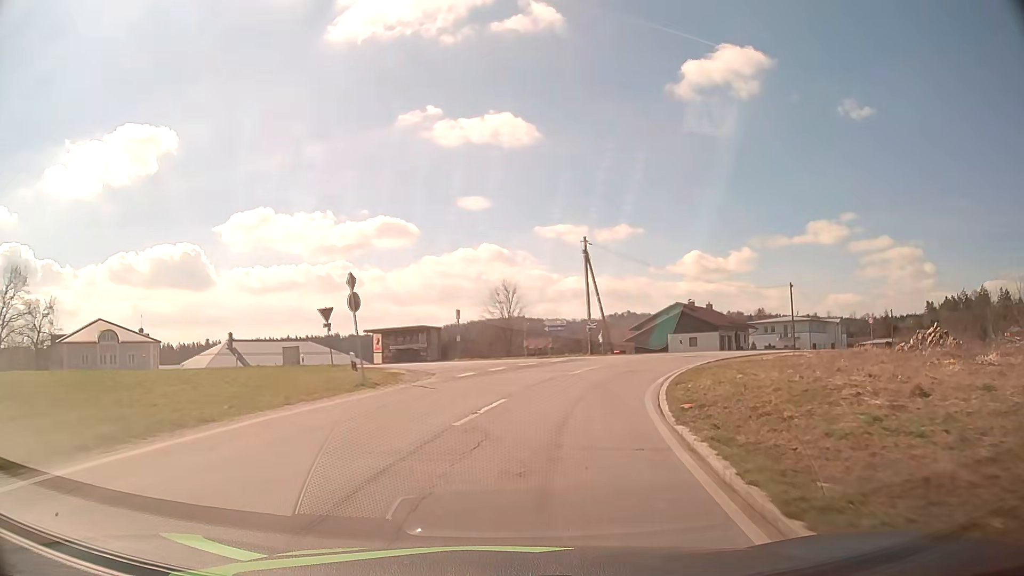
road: tertiary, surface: asphalt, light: Day
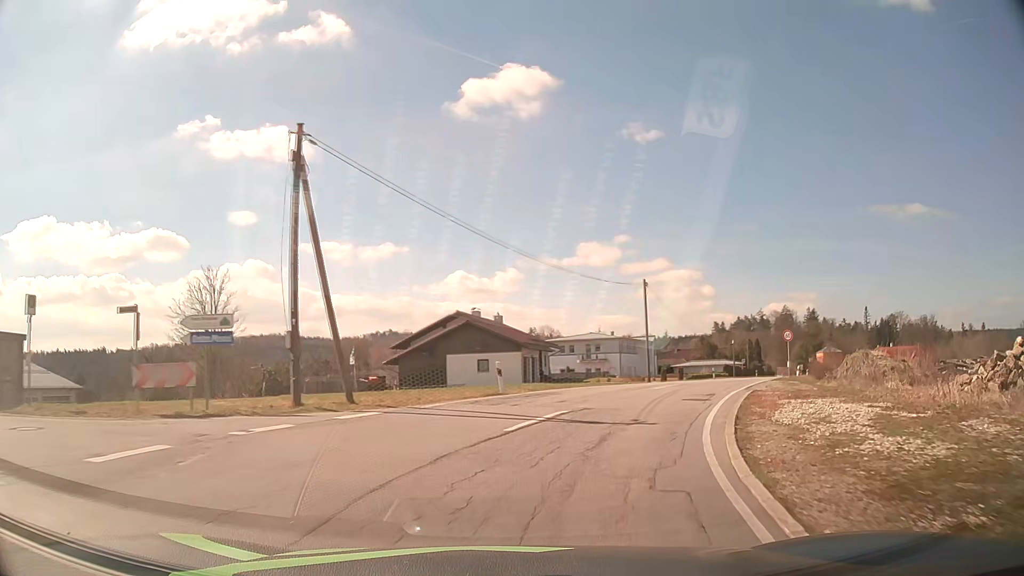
(+3.7, +22.4) m; +20°
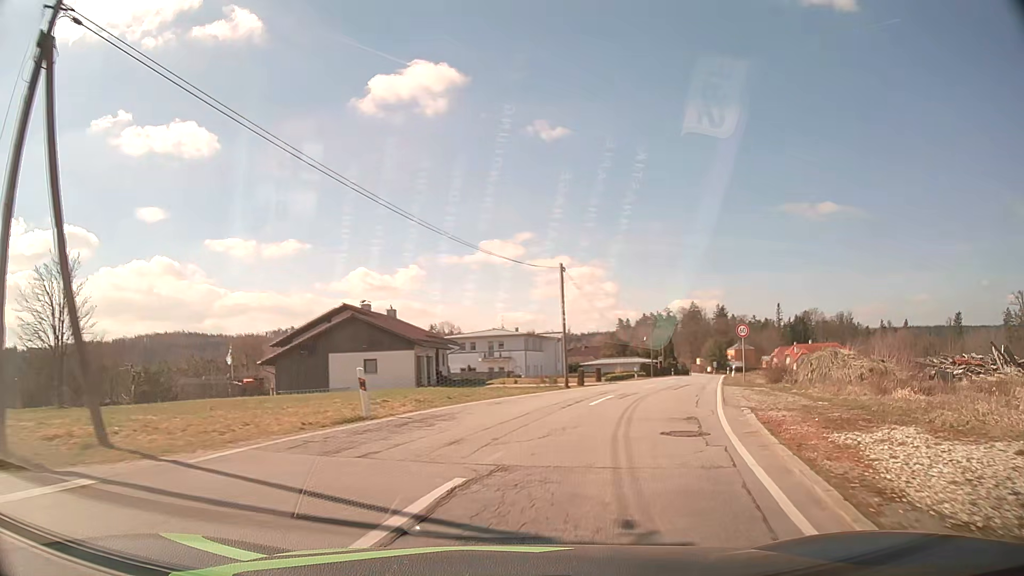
(+0.5, +7.3) m; +8°
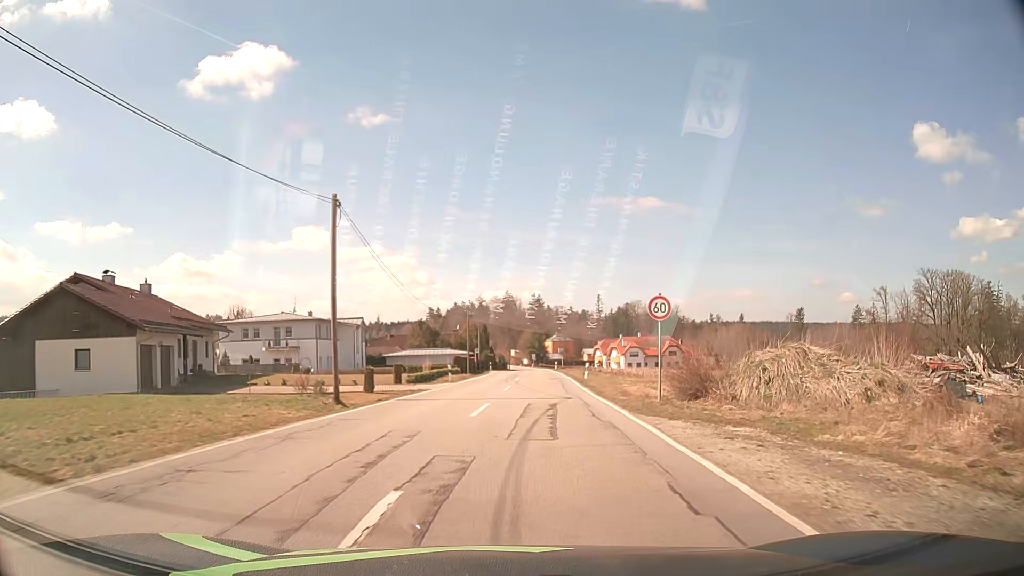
(+2.4, +14.3) m; +17°
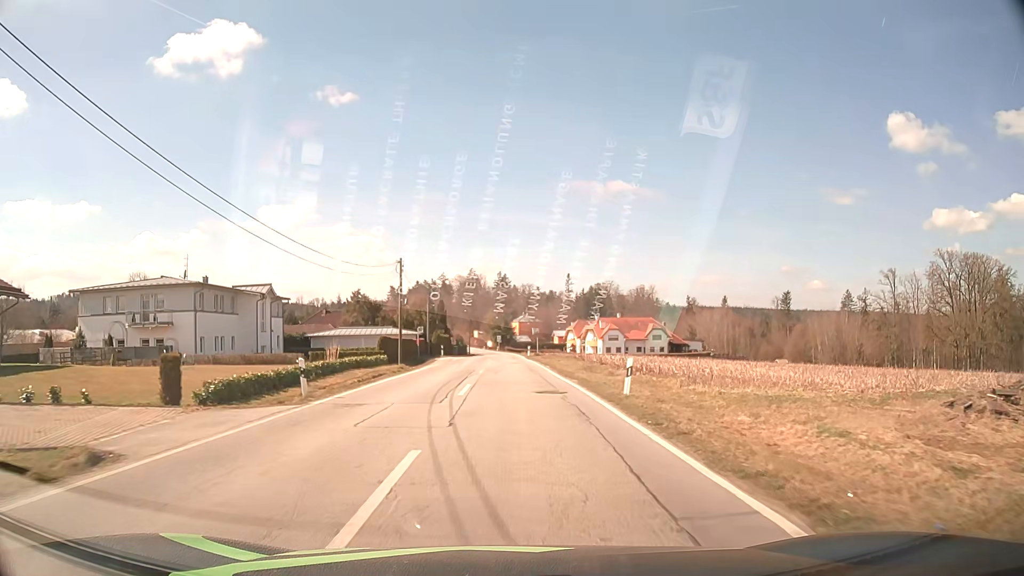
(+0.7, +22.5) m; +3°
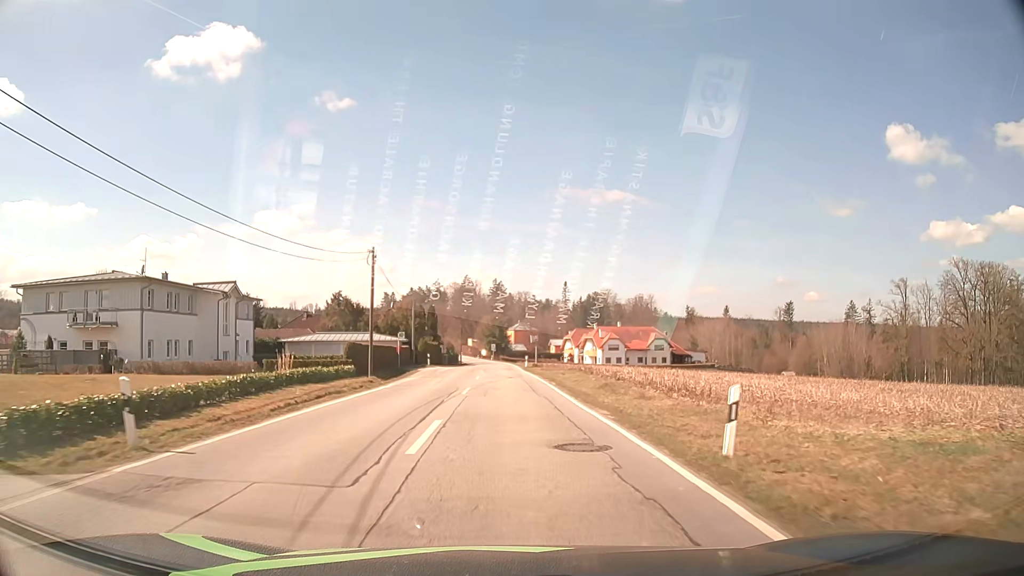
(0.0, +7.9) m; 0°
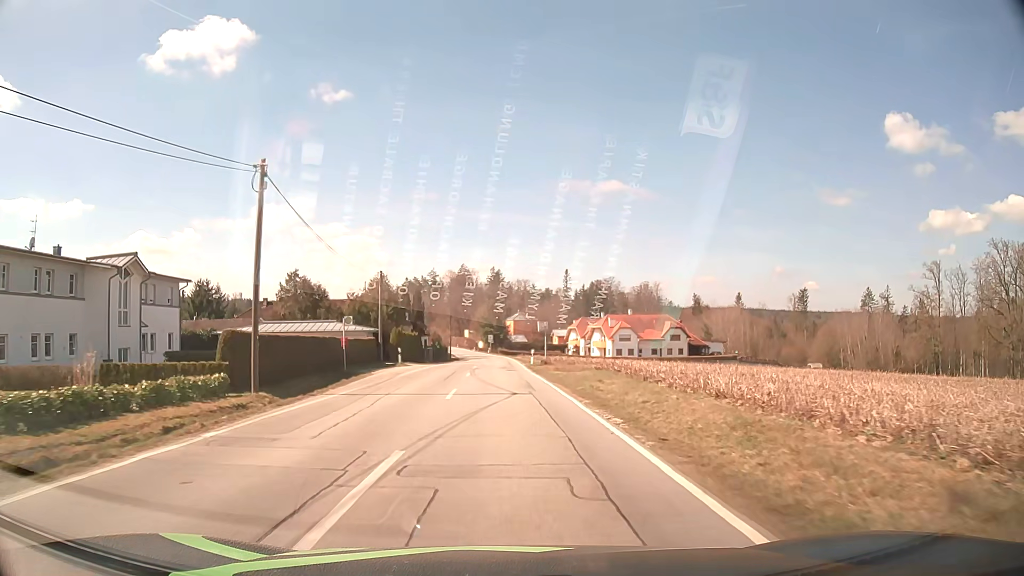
(+0.1, +16.3) m; 0°
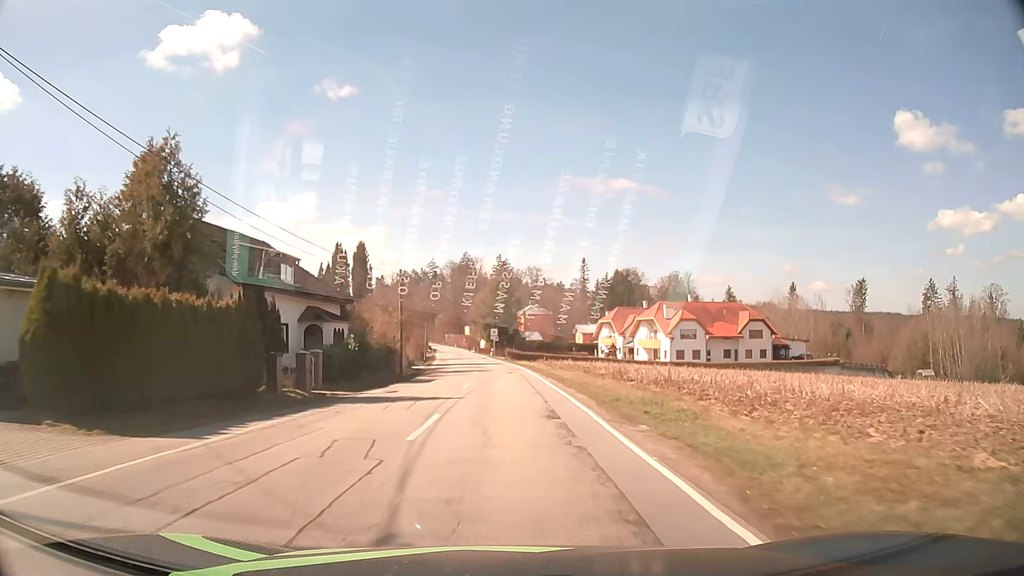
(-0.7, +43.2) m; -1°
(0, +10) (0, +20) (0, +30) (0, +40) (-1, +50) (-1, +60) (-2, +70) (-3, +80) (-4, +90) (-5, +100) m
